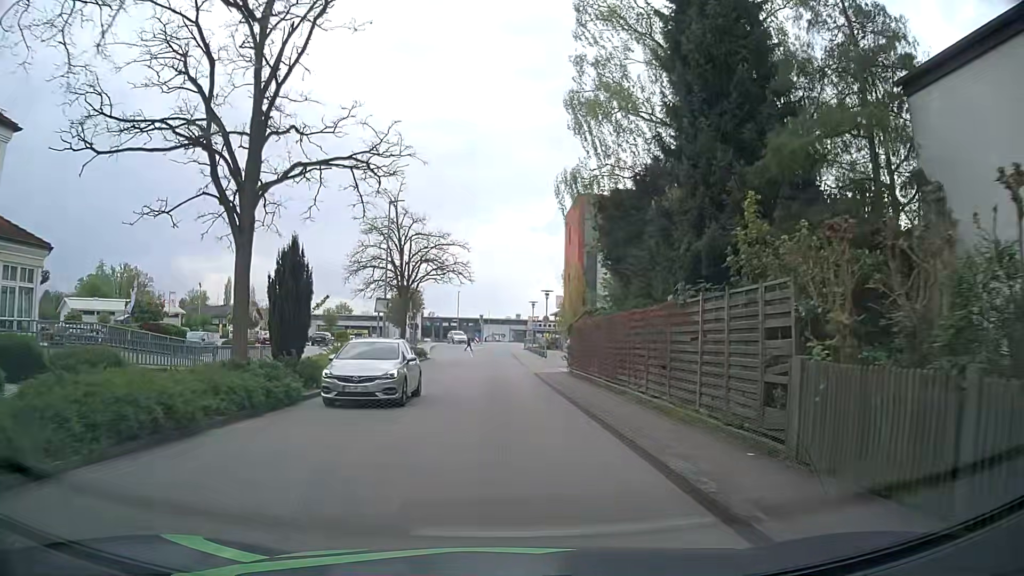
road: residential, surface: asphalt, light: Day
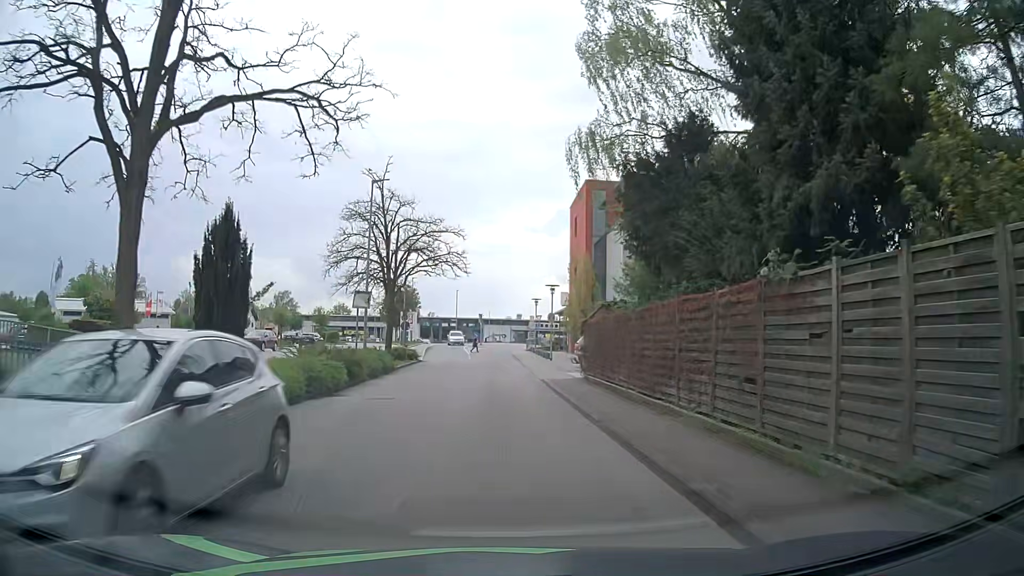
(+0.1, +4.7) m; 0°
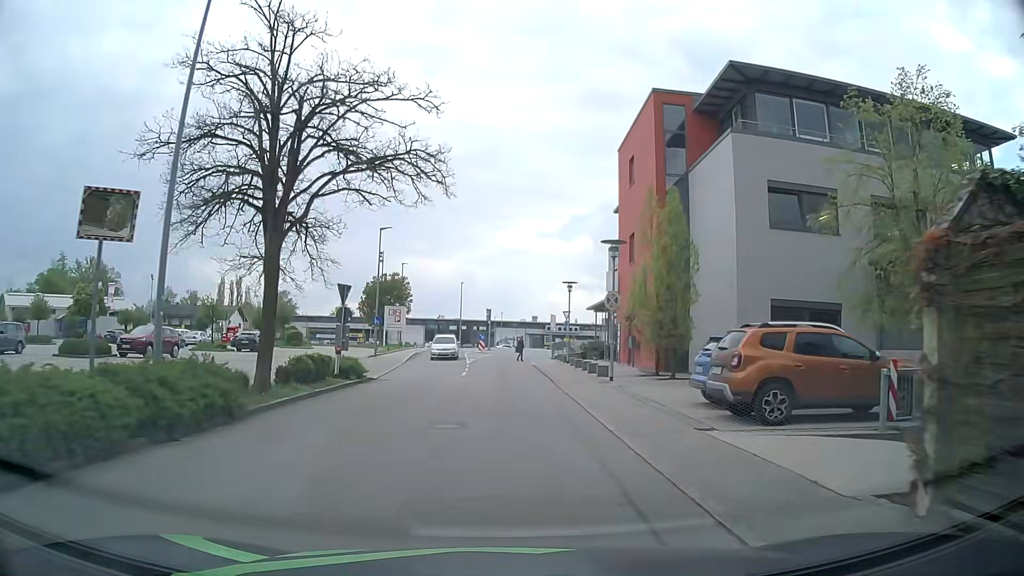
(-0.1, +18.9) m; 0°
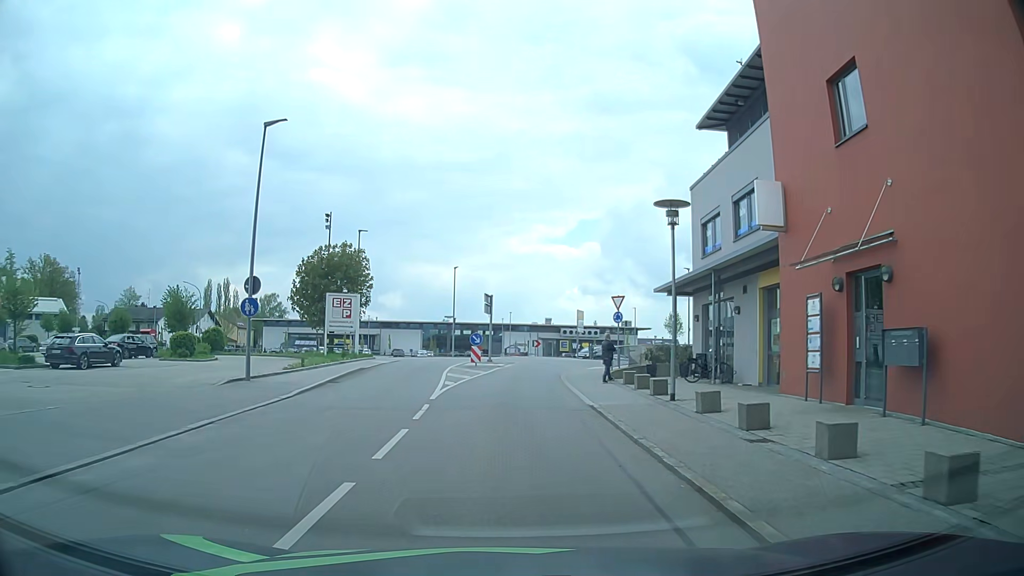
(-0.4, +22.6) m; -2°
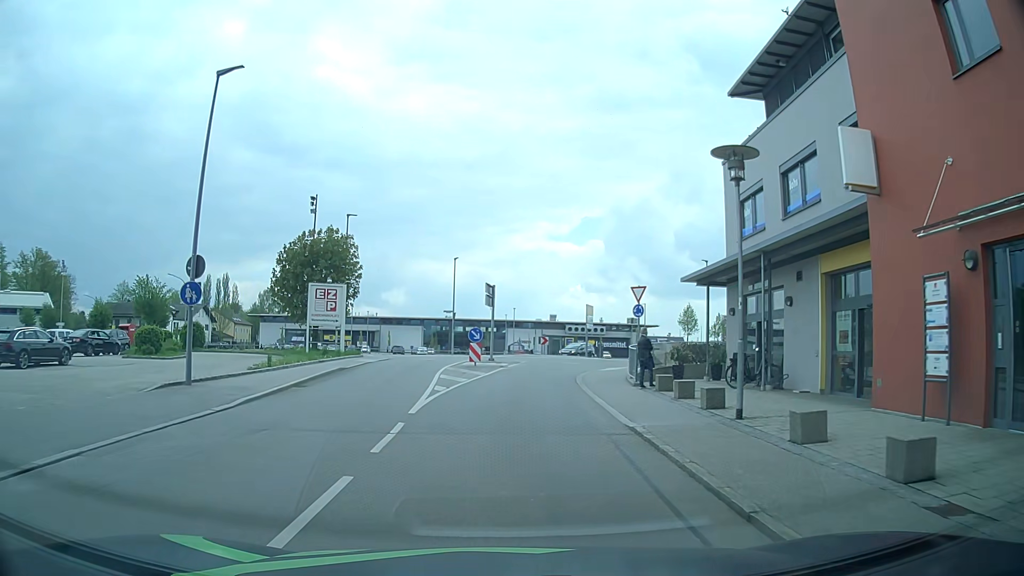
(0.0, +4.3) m; -1°
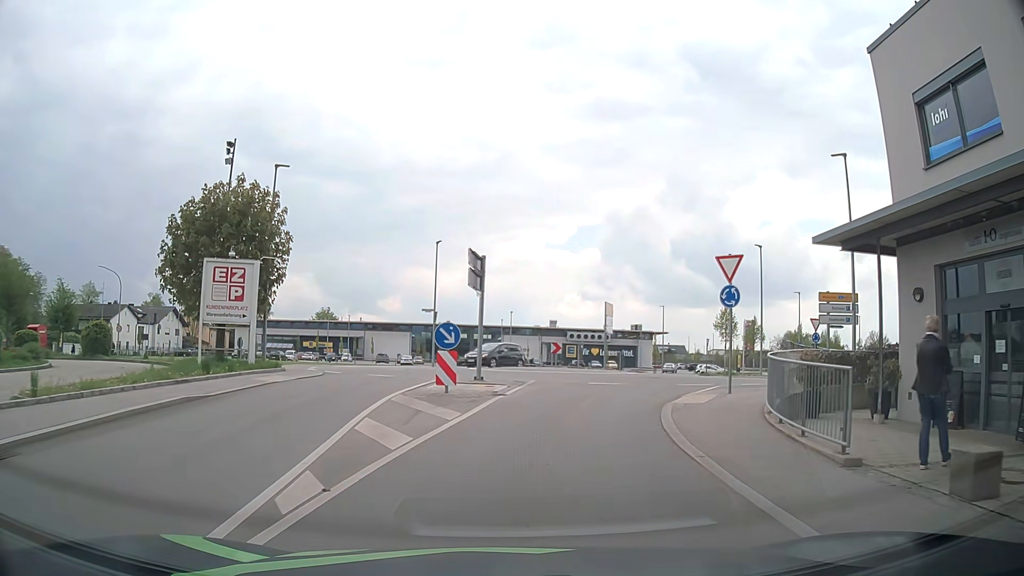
(0.0, +12.6) m; 0°
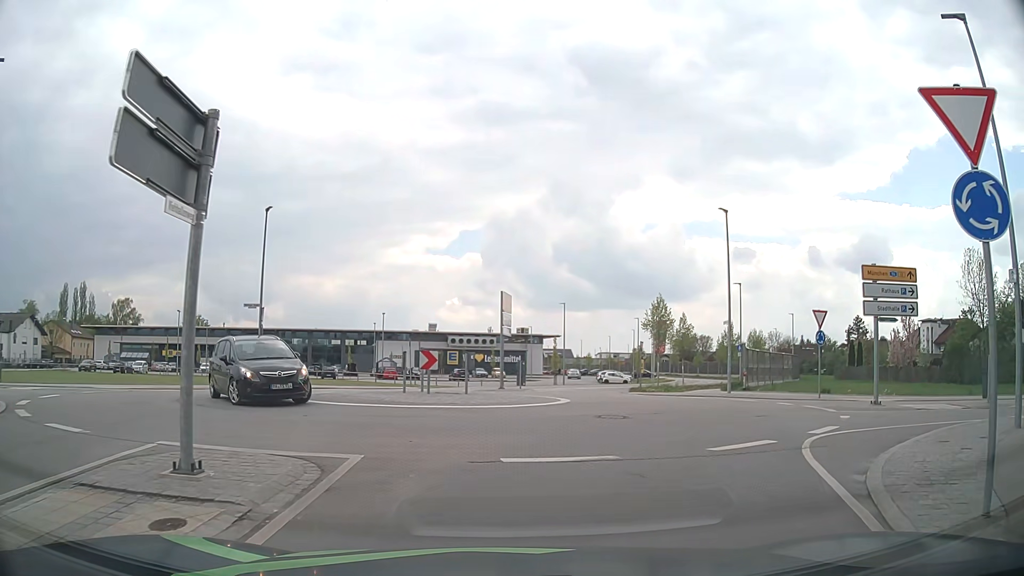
(+0.7, +12.8) m; +9°
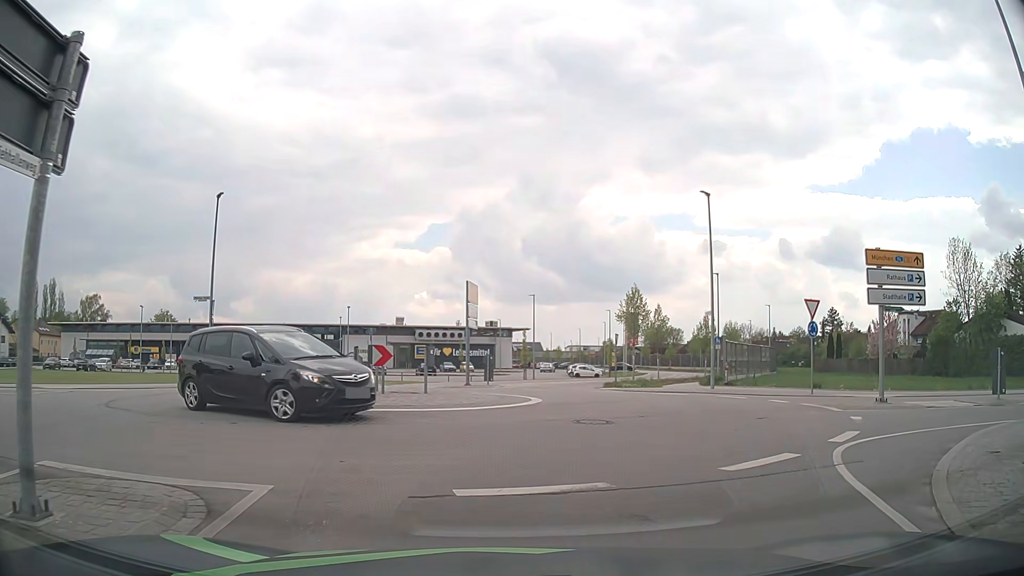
(+0.1, +2.0) m; +3°
